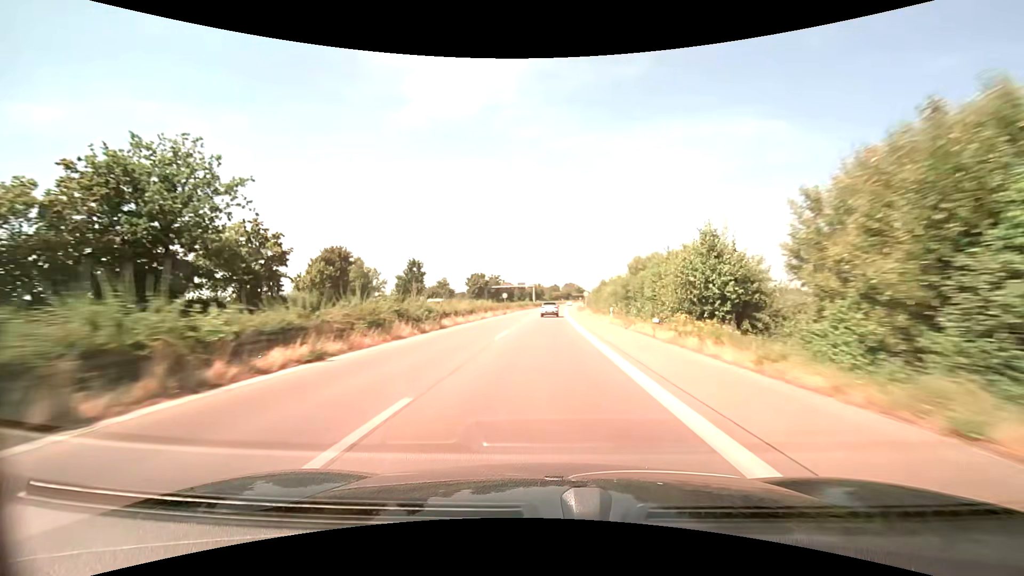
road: trunk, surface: asphalt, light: Day
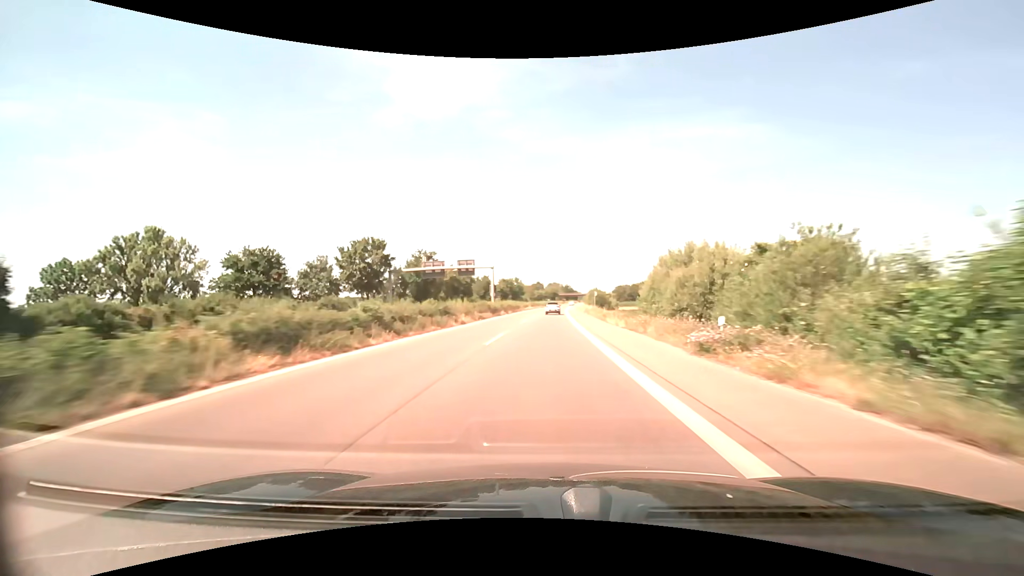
(+1.4, +75.1) m; +2°
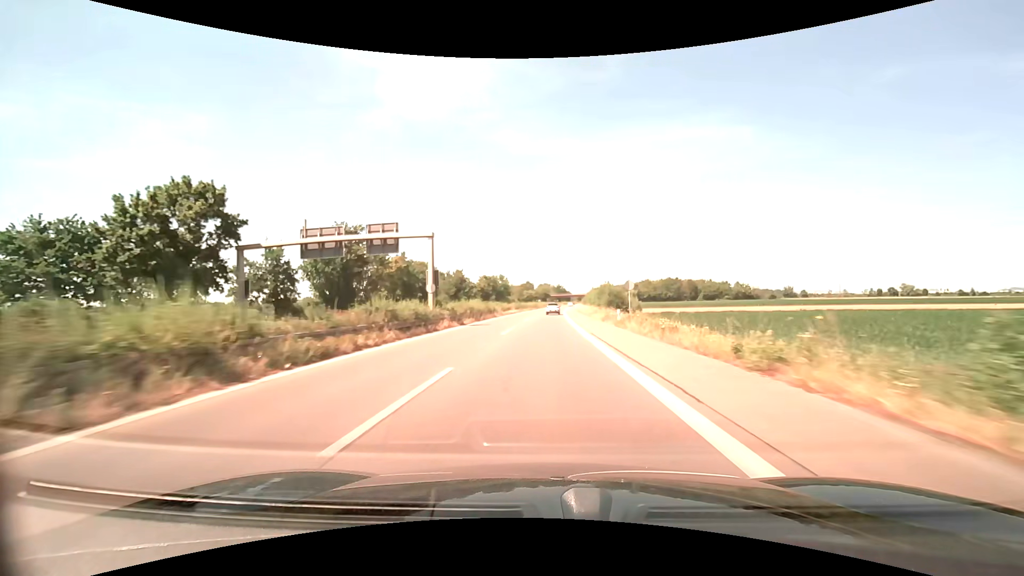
(+0.3, +30.1) m; +1°
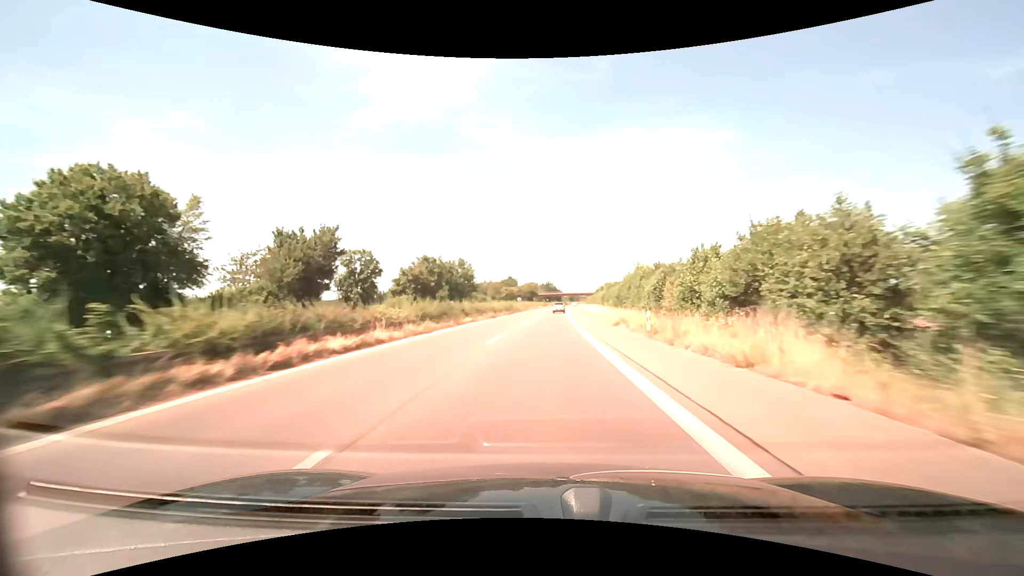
(+0.8, +60.1) m; +1°
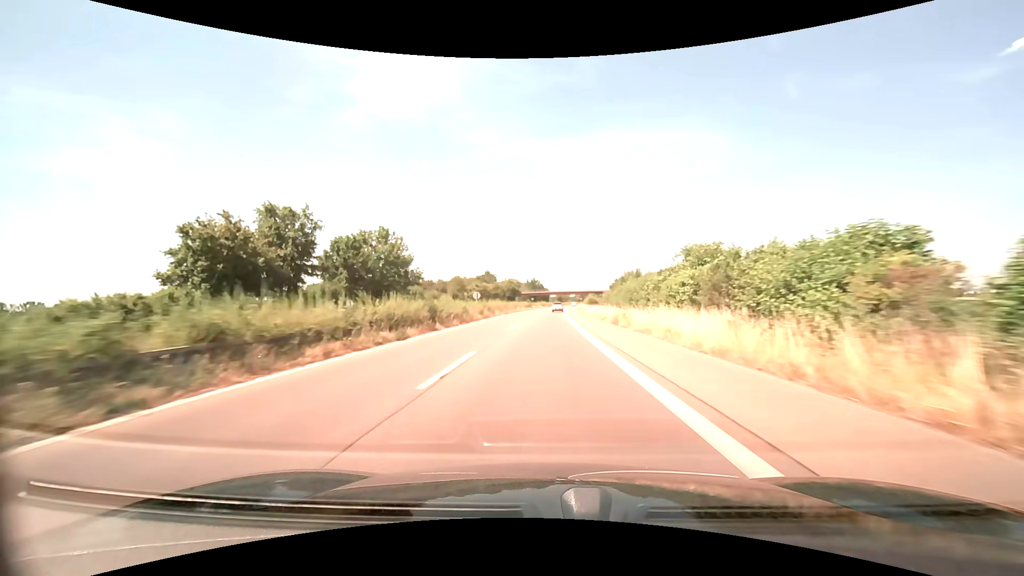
(+0.5, +45.0) m; +2°
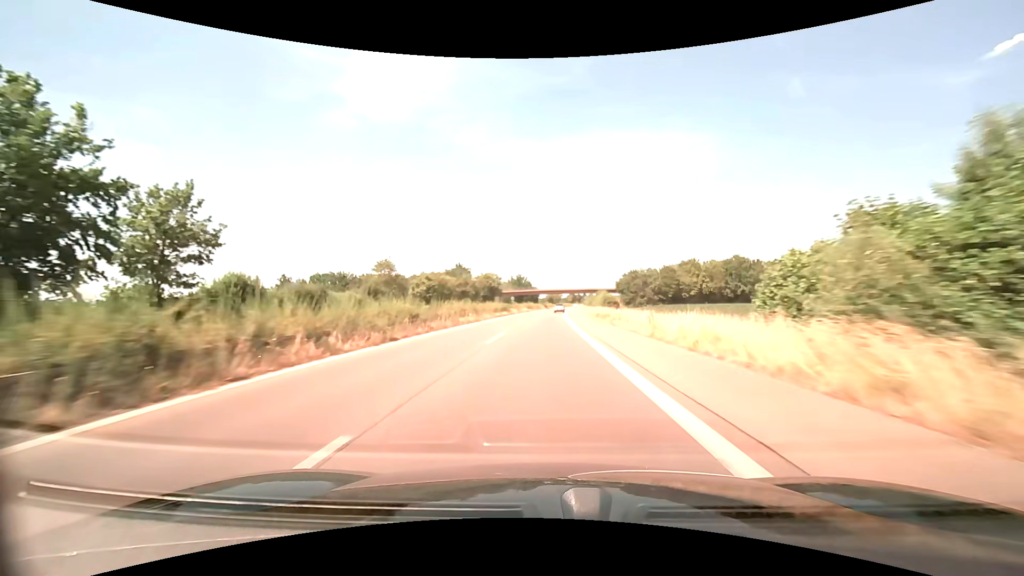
(+0.5, +44.9) m; +1°
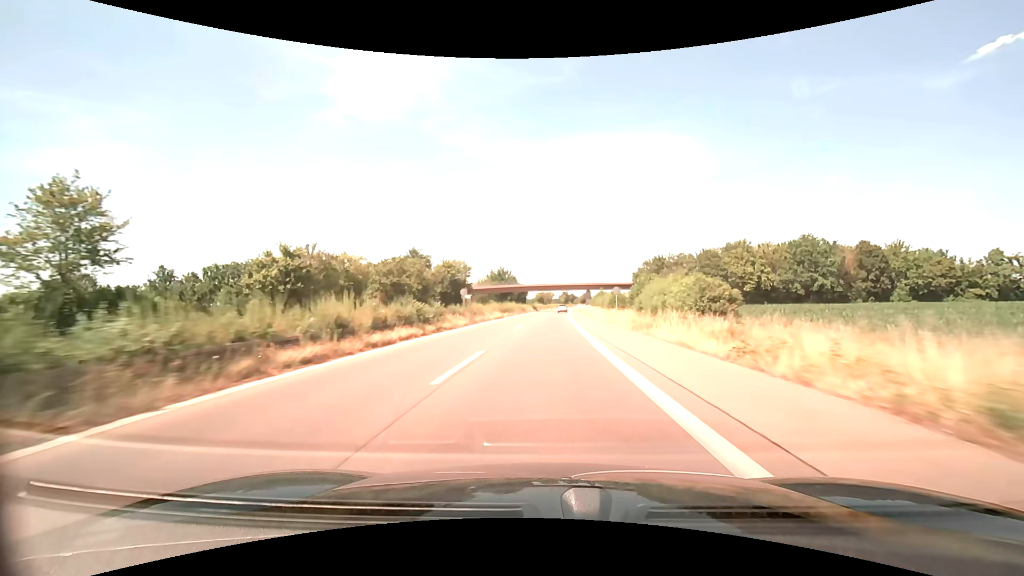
(+0.4, +44.7) m; +1°
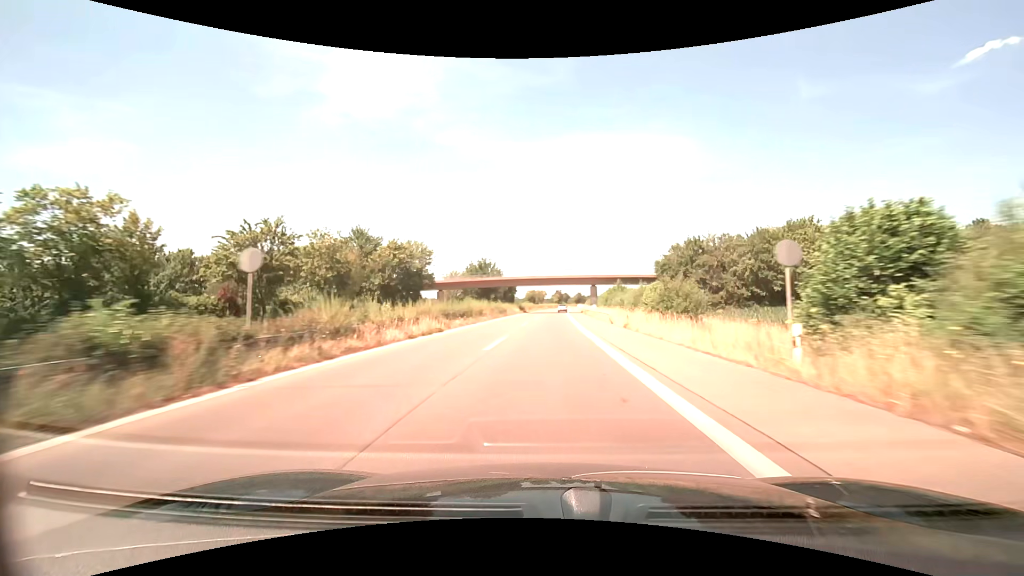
(+0.2, +29.7) m; +1°
(0, +10) (0, +20) (0, +30) (0, +40) (+1, +50) (+1, +60) (+2, +70) (+2, +80) (+2, +90) (+3, +100) m
